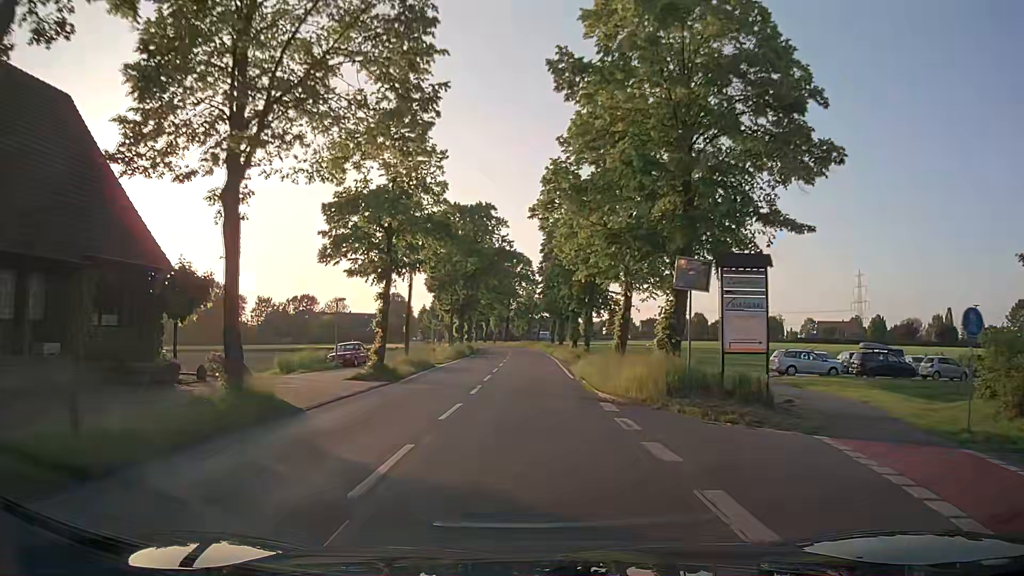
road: secondary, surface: asphalt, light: Day
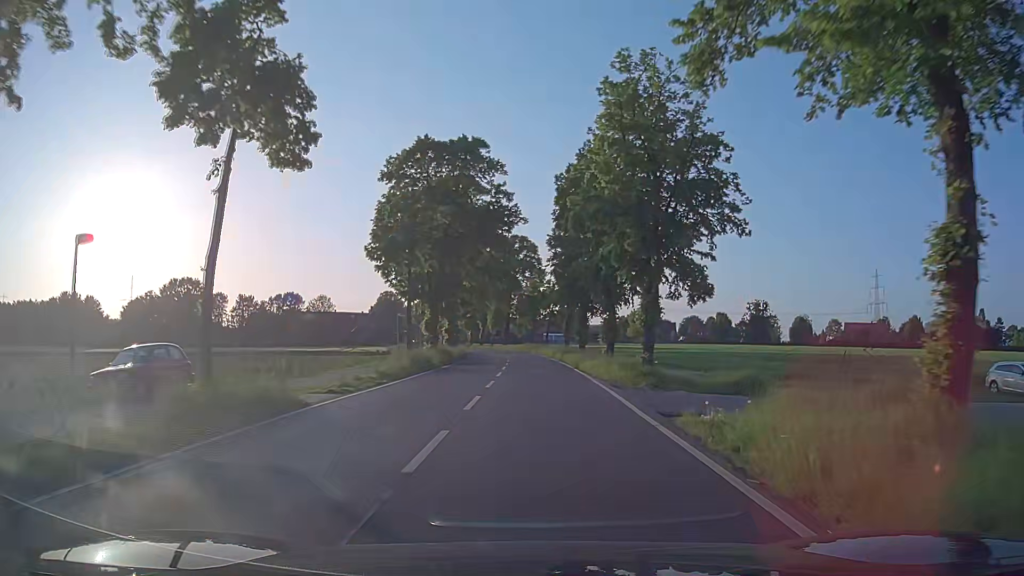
(-0.1, +22.7) m; 0°
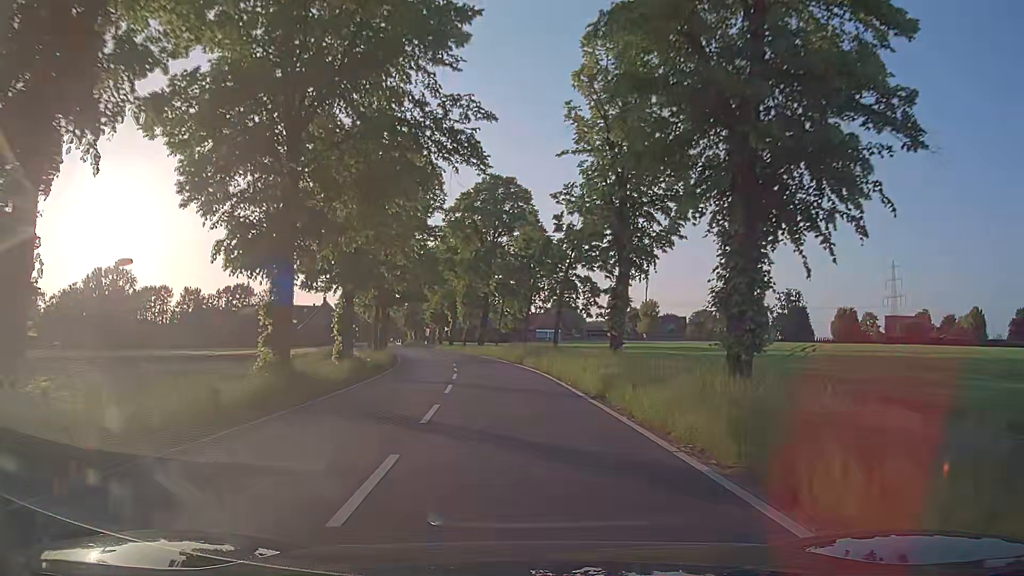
(+0.1, +38.0) m; 0°
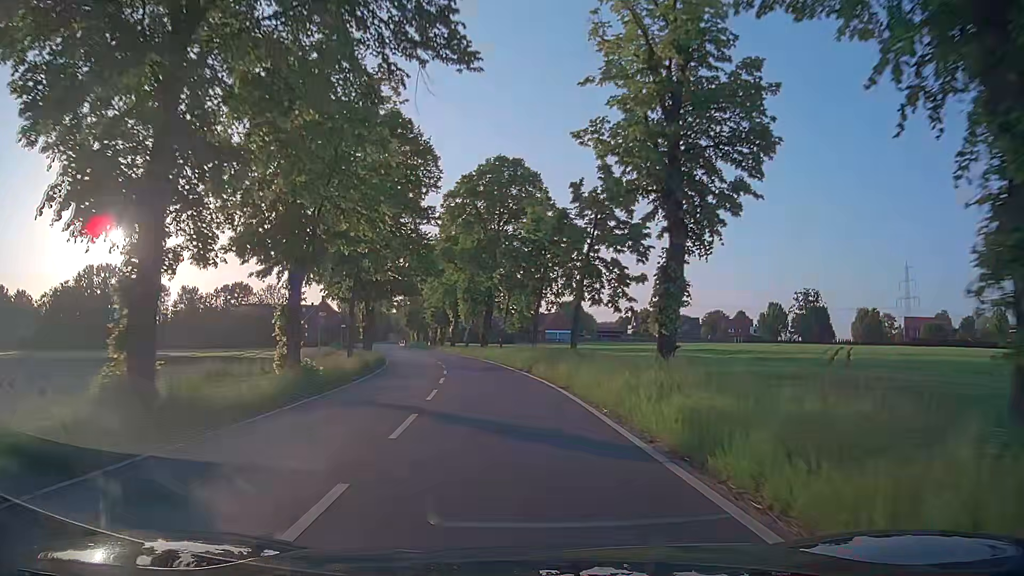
(+0.1, +7.6) m; 0°
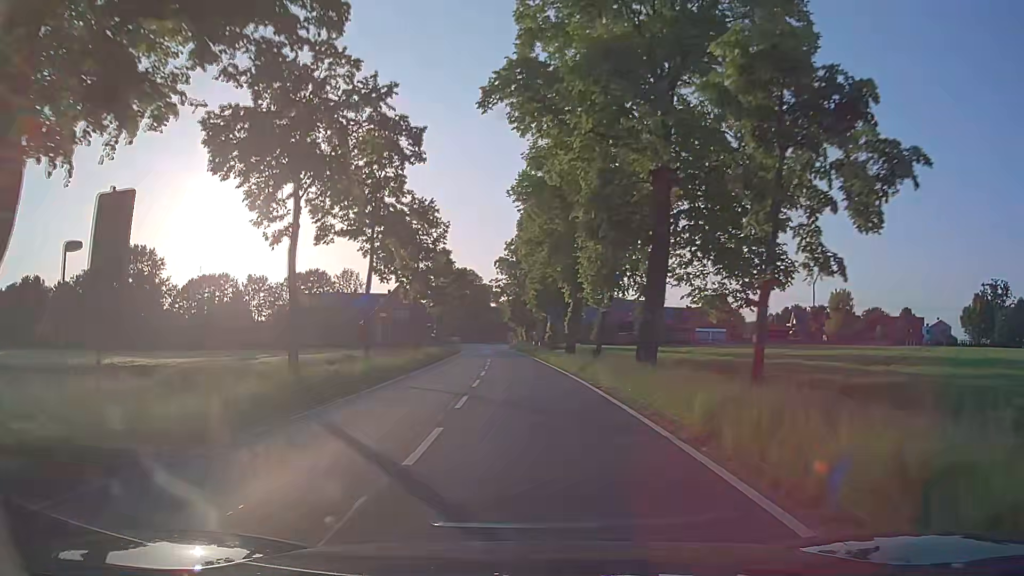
(-3.3, +38.3) m; -11°
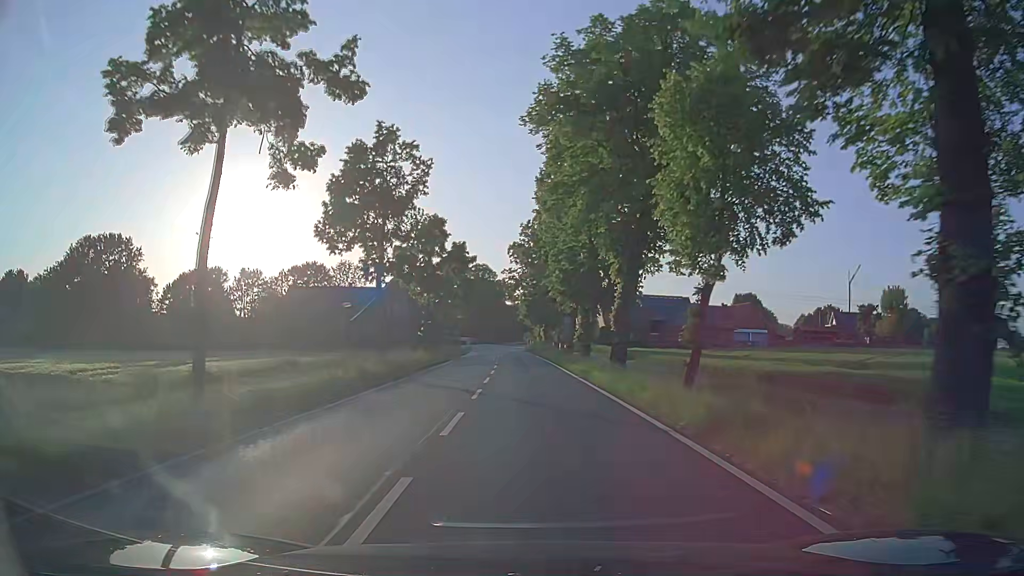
(-0.2, +15.7) m; -1°
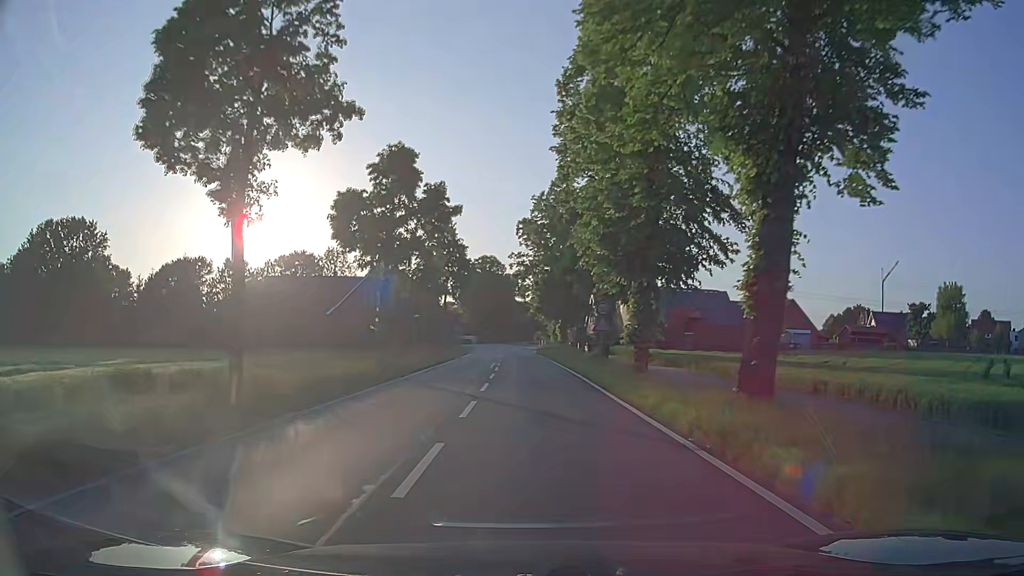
(0.0, +15.8) m; -1°
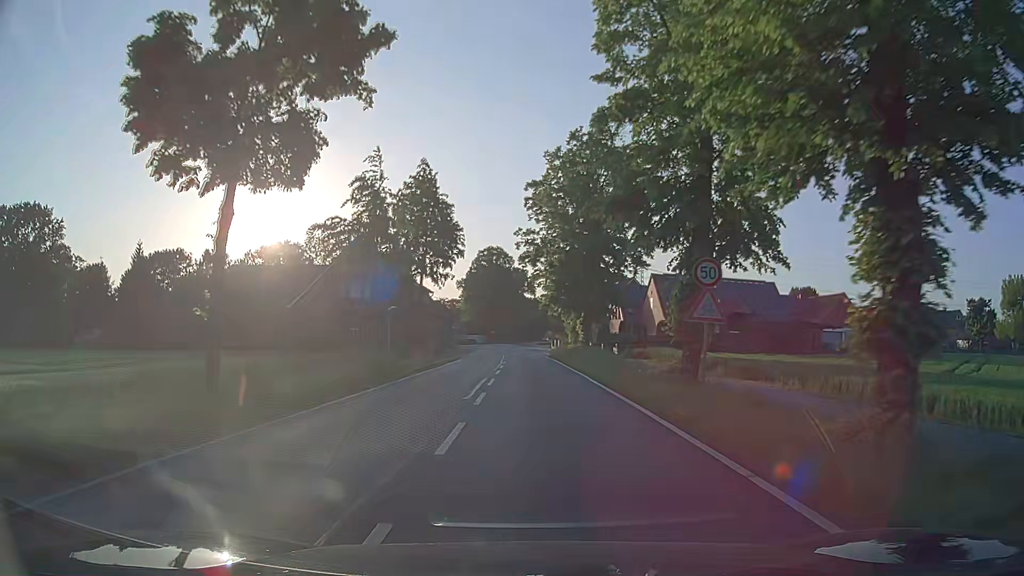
(0.0, +15.9) m; -1°
